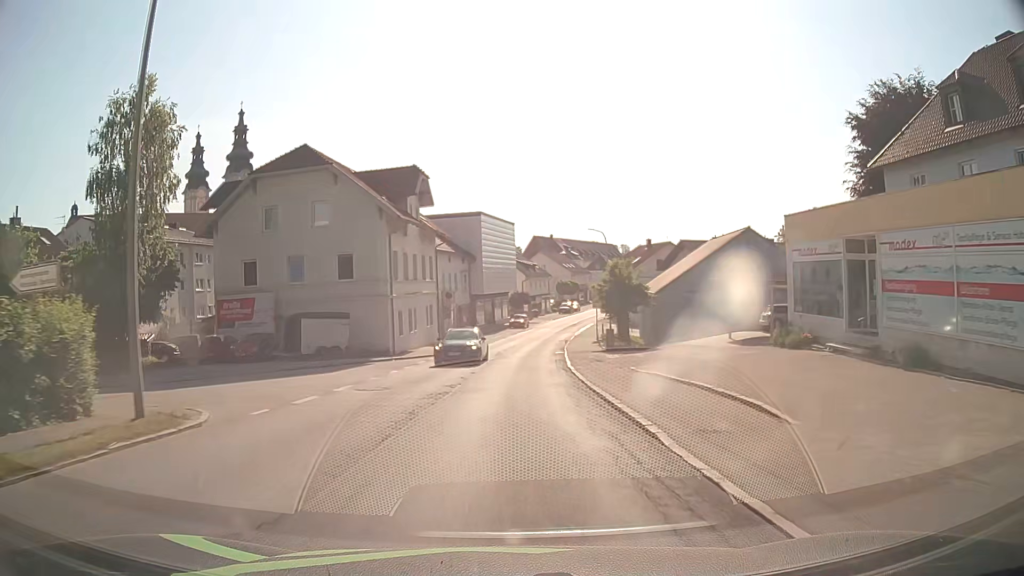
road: secondary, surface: asphalt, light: Day
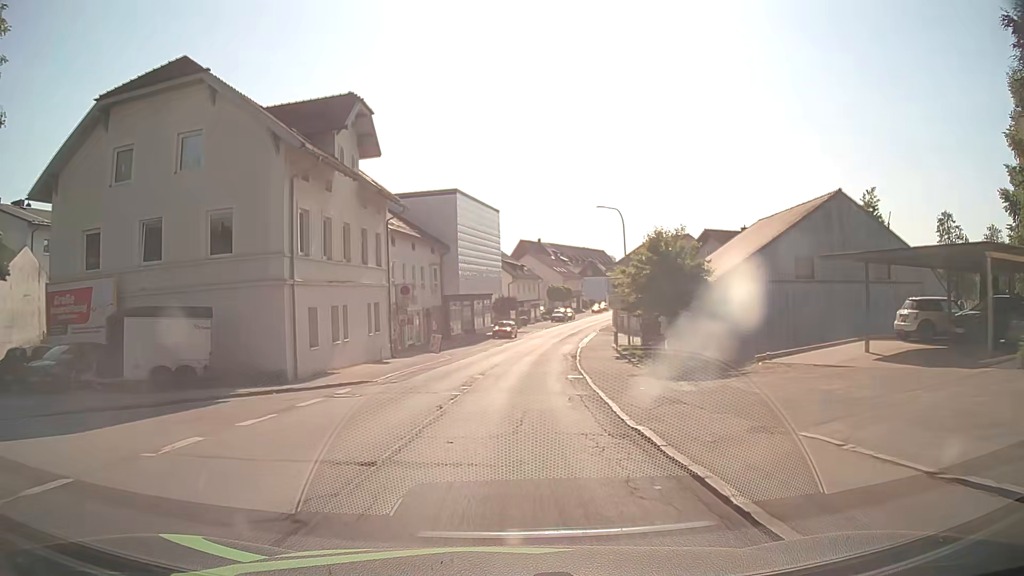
(+0.3, +15.2) m; +2°
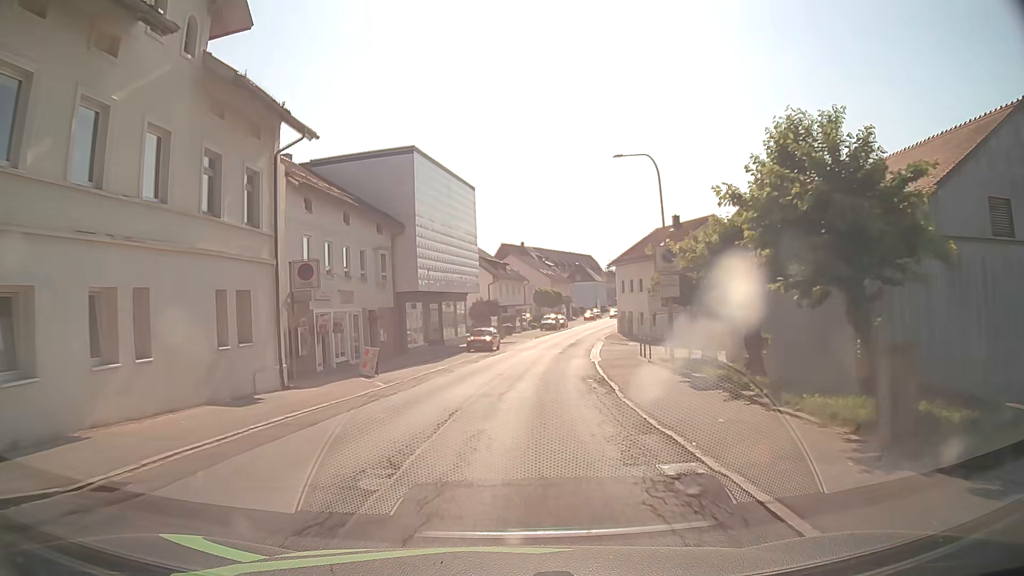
(+0.1, +15.1) m; +1°
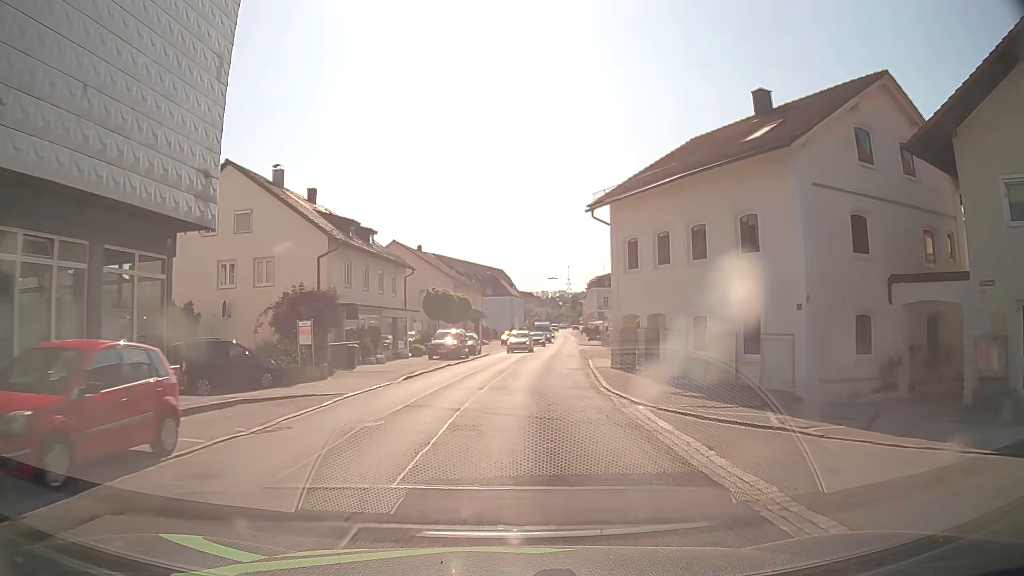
(+2.6, +37.6) m; +9°
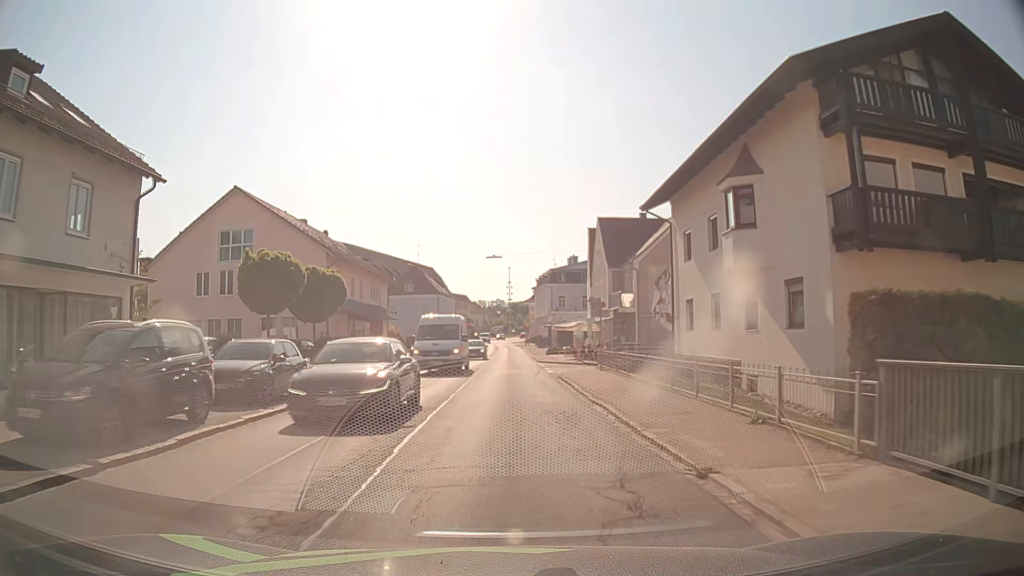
(+1.5, +29.7) m; +4°
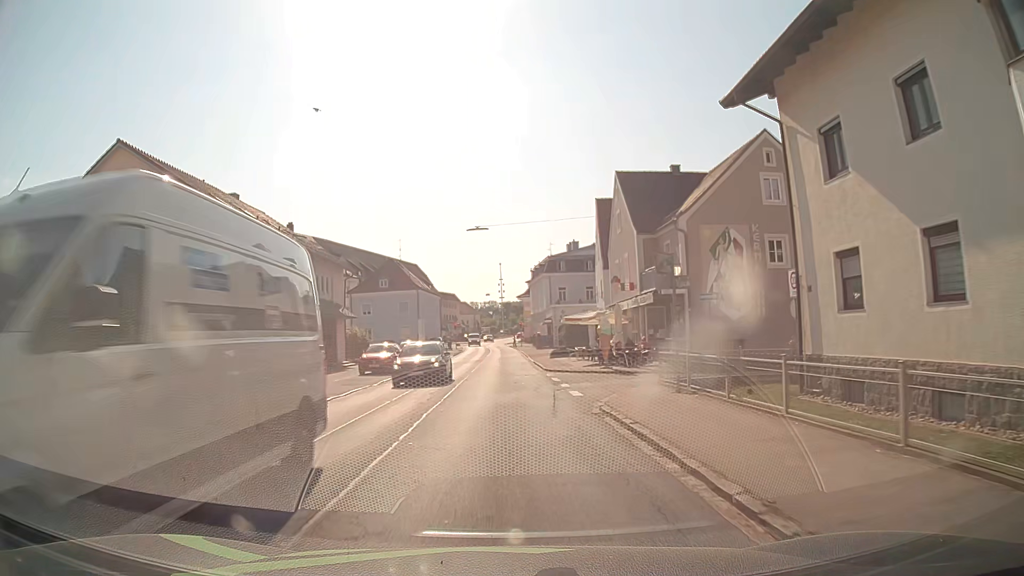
(+0.3, +13.7) m; +1°
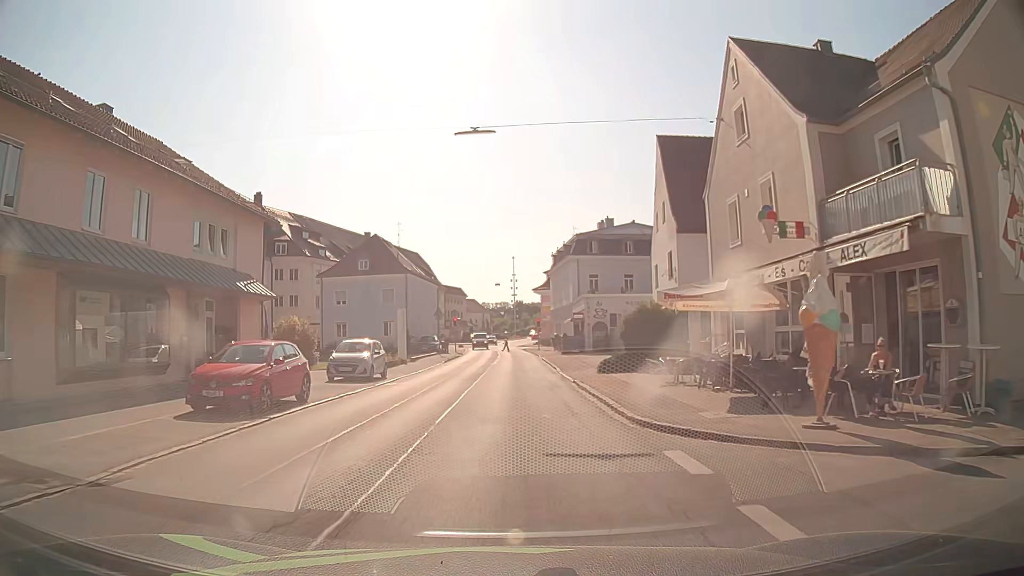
(-0.2, +18.7) m; -1°
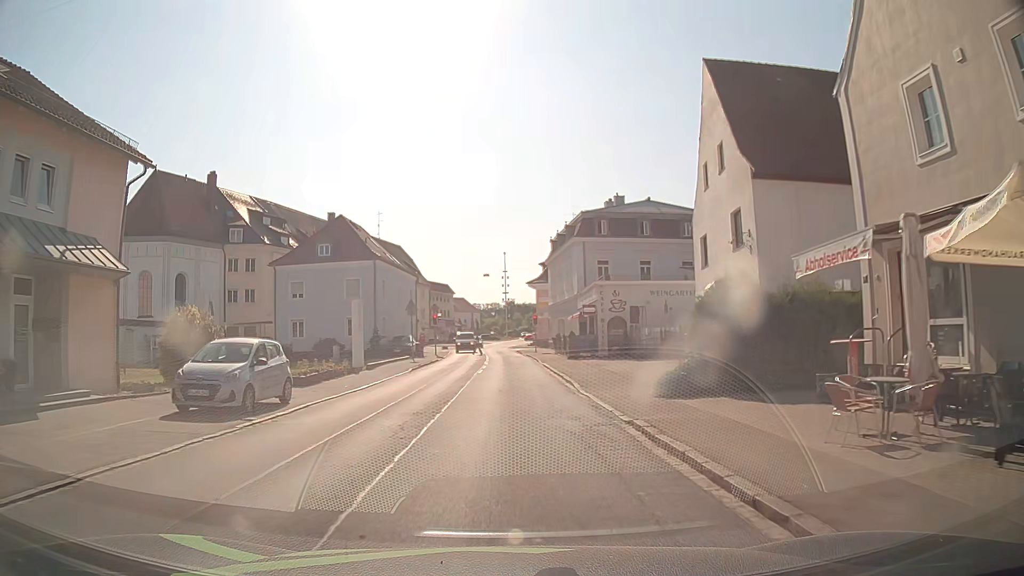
(0.0, +11.4) m; +1°
